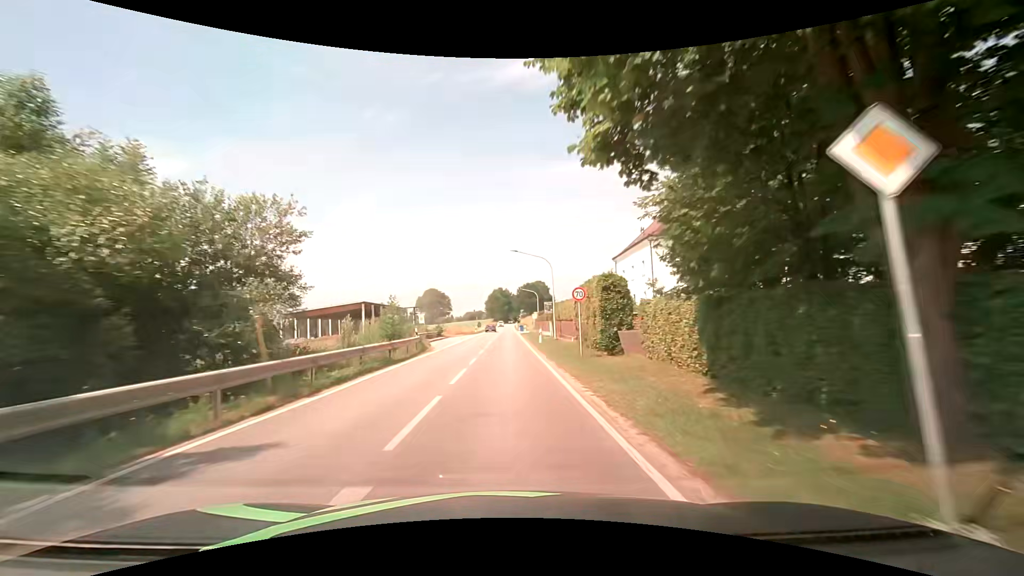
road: secondary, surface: asphalt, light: Day
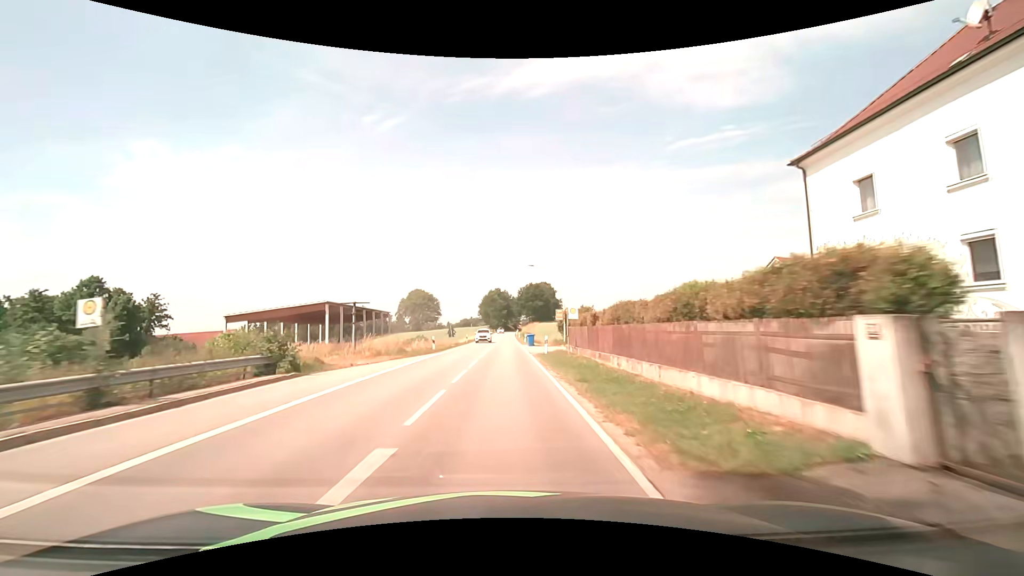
(+0.2, +40.6) m; 0°
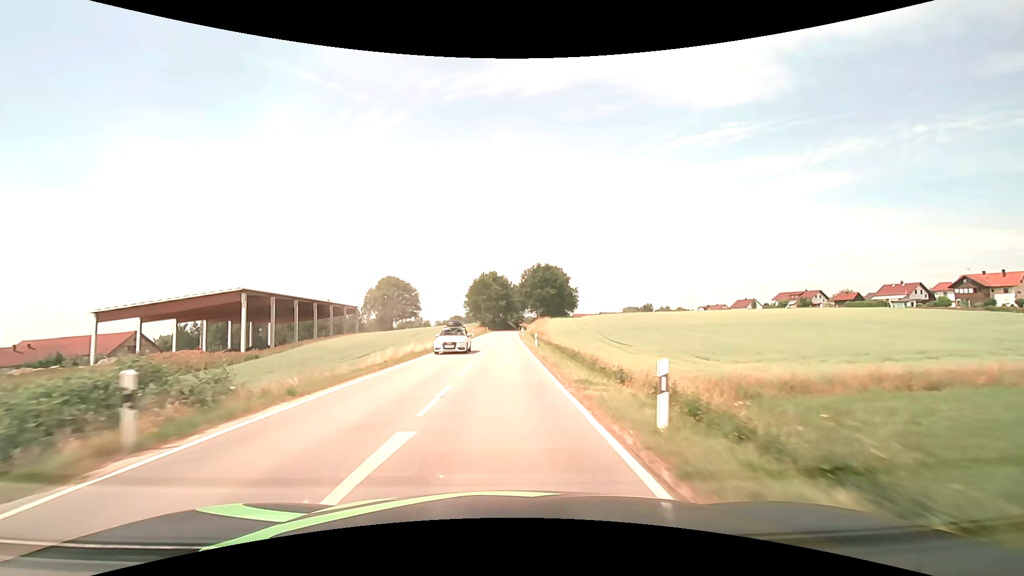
(+0.1, +53.2) m; 0°
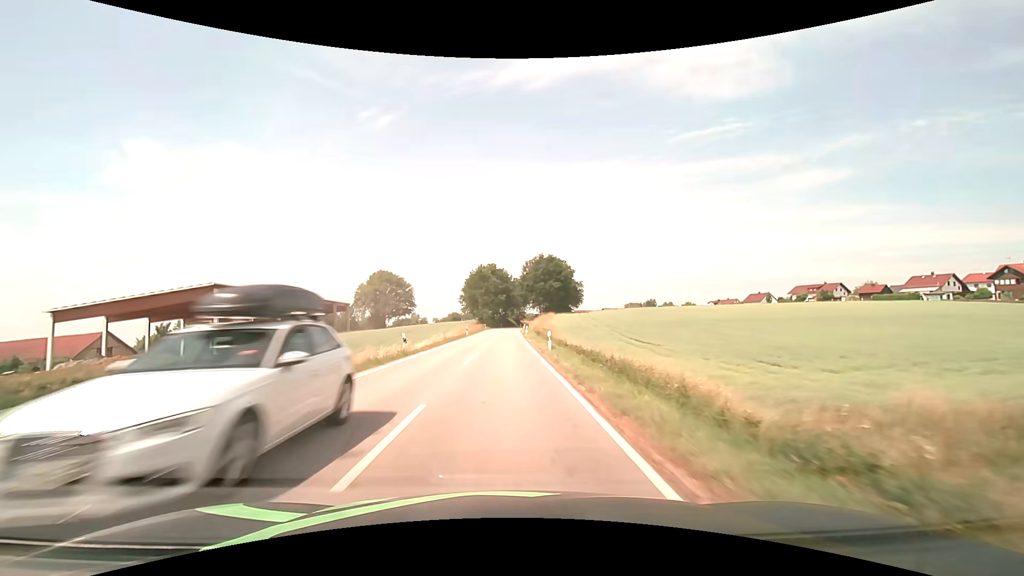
(0.0, +11.2) m; 0°
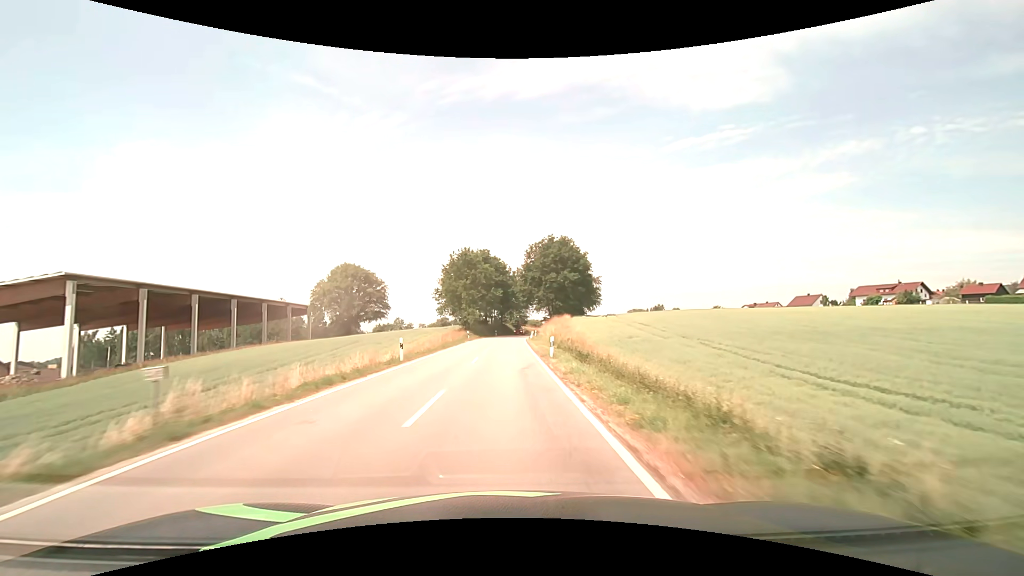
(-0.2, +34.6) m; 0°
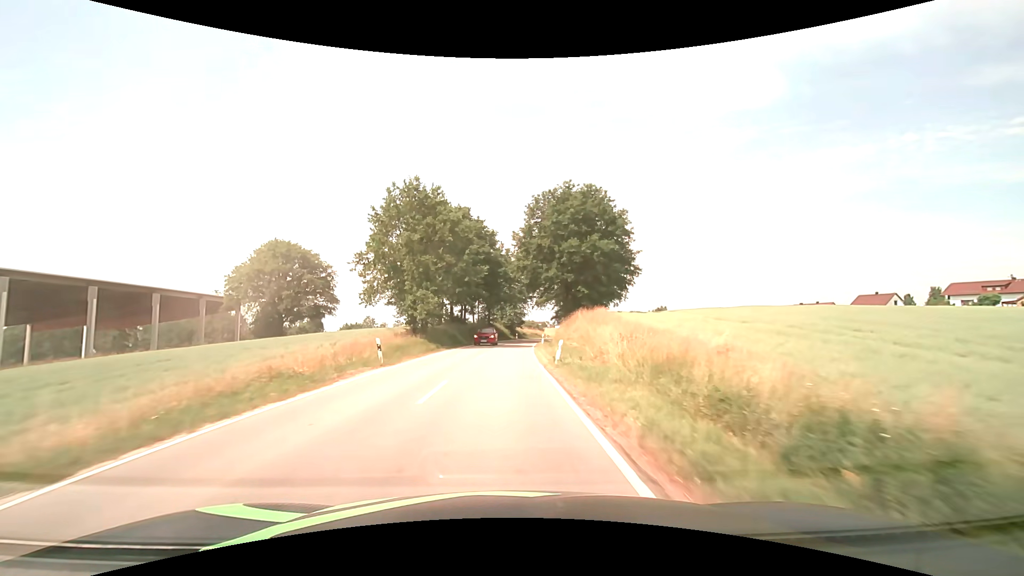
(+0.3, +35.3) m; +1°
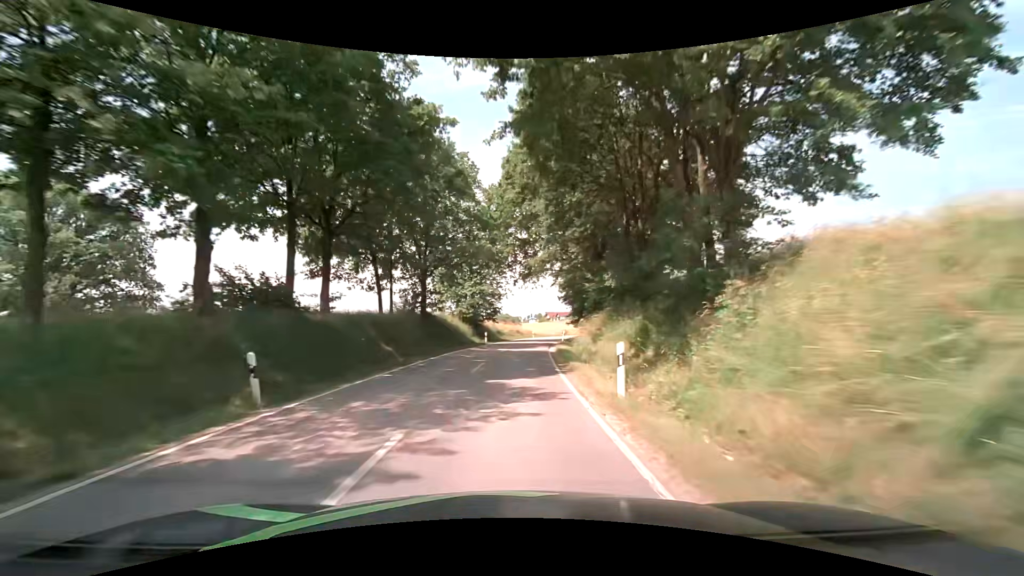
(+0.9, +43.5) m; +3°
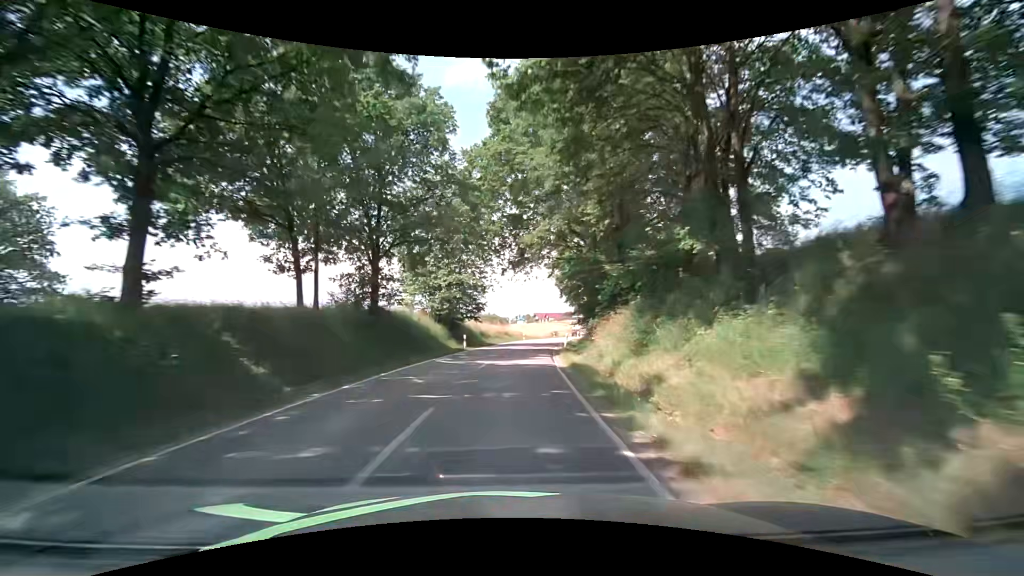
(+0.1, +10.4) m; +2°
(0, +10) (0, +20) (+1, +30) (+2, +40) (+4, +50) (+5, +60) (+7, +69) (+9, +79) (+11, +89) (+14, +99) m
